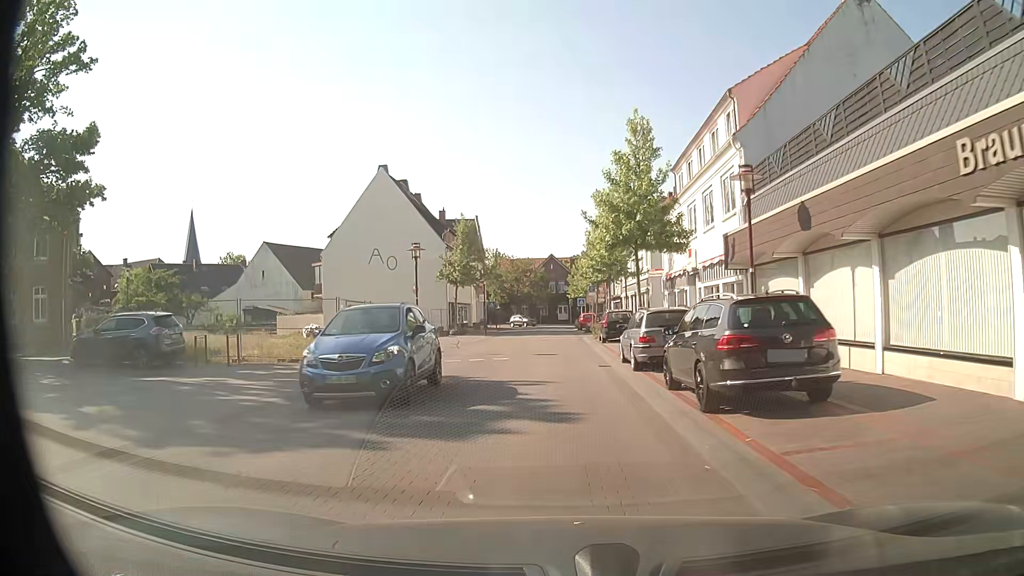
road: residential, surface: asphalt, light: Day
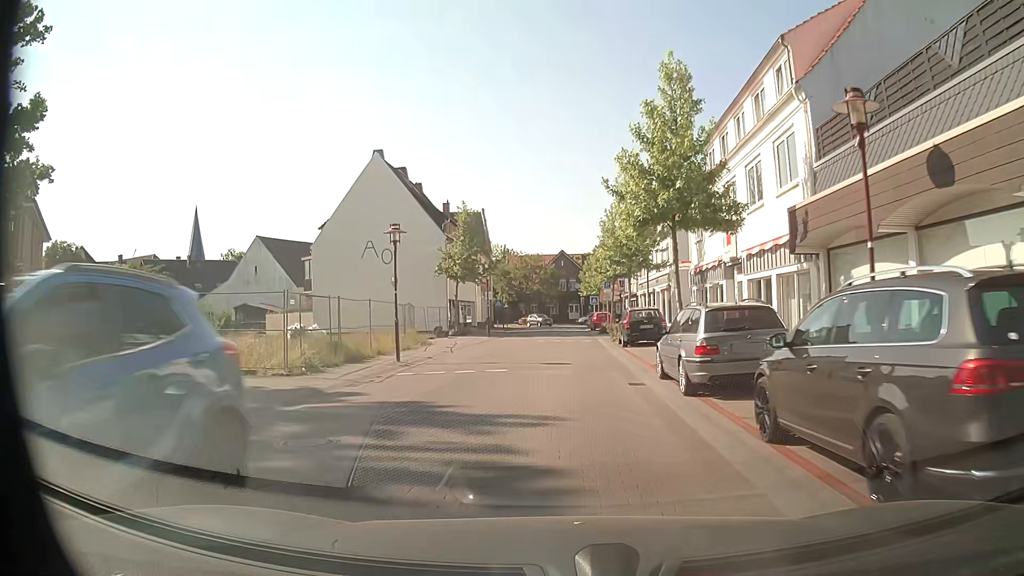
(-0.1, +4.9) m; -2°
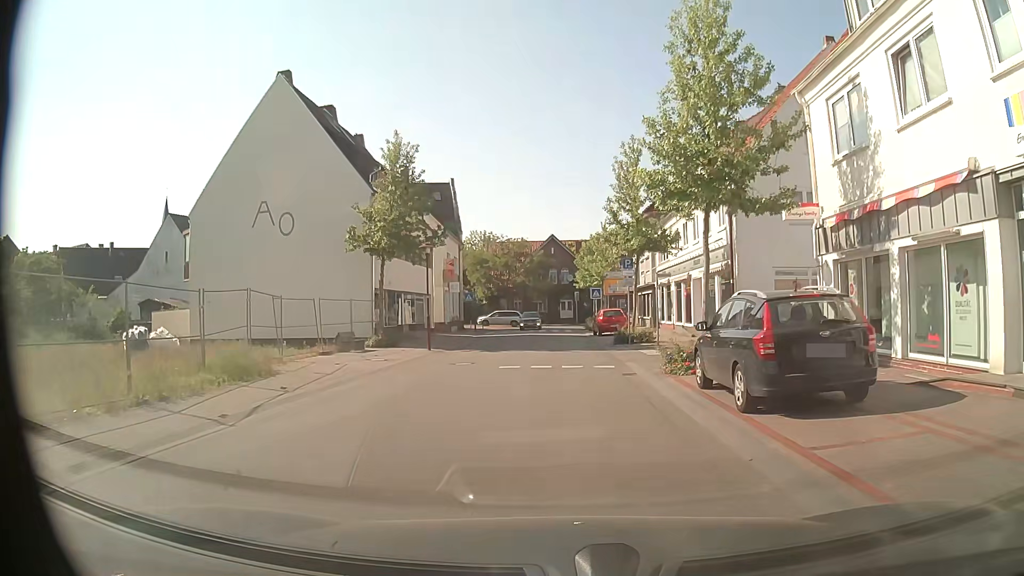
(+0.2, +17.5) m; 0°
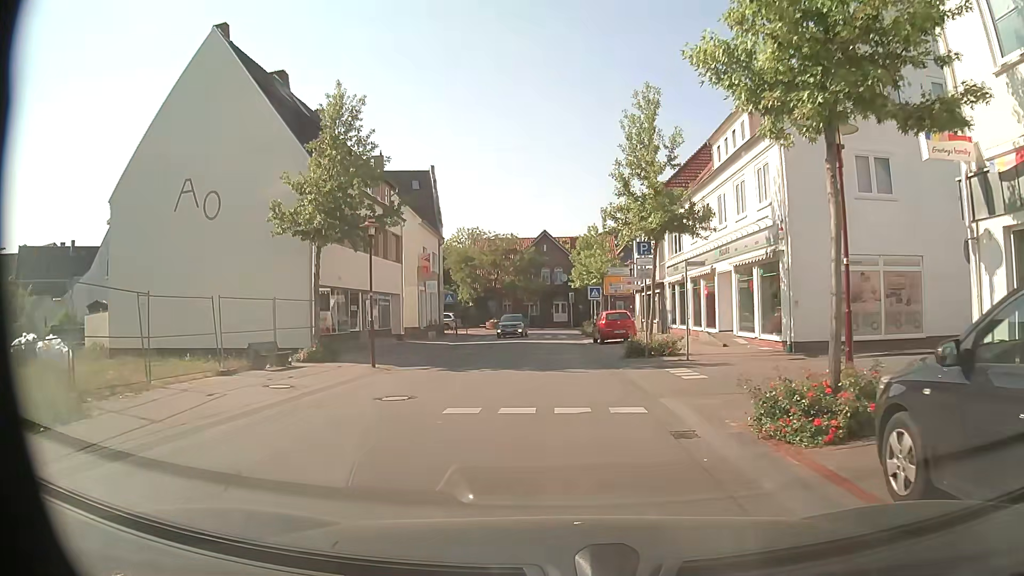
(+0.2, +7.0) m; +2°
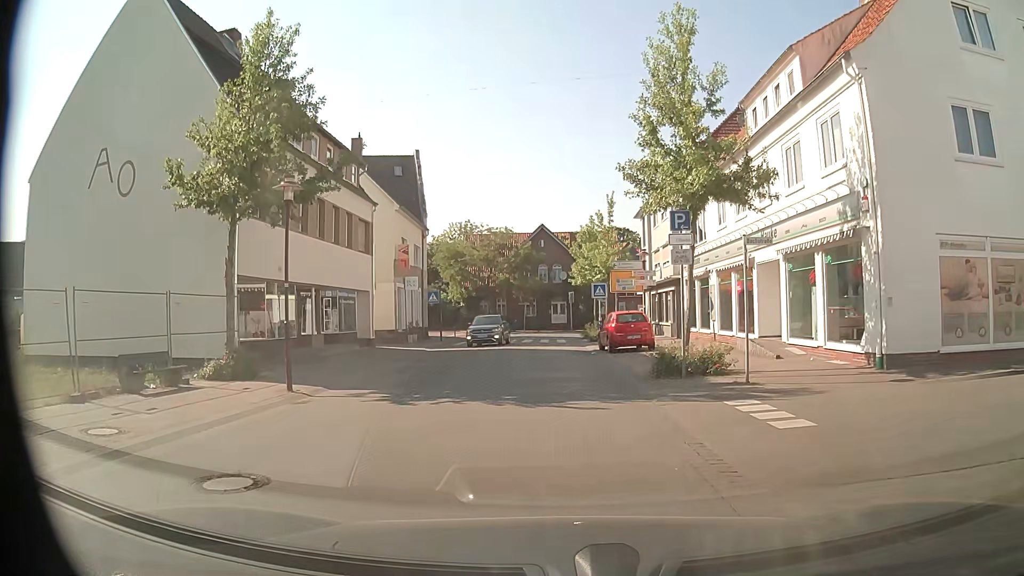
(0.0, +6.0) m; 0°
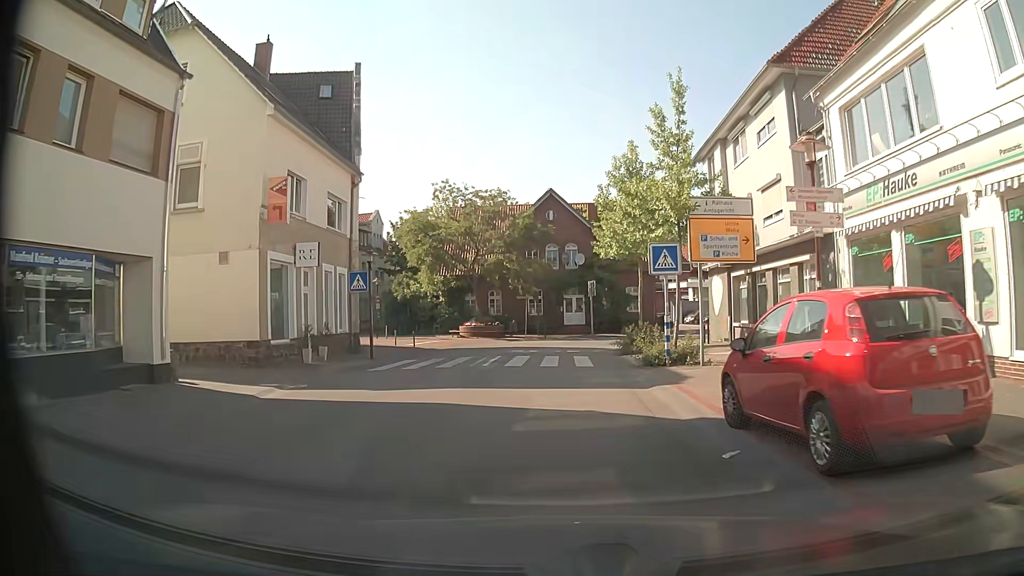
(-0.2, +19.5) m; -1°
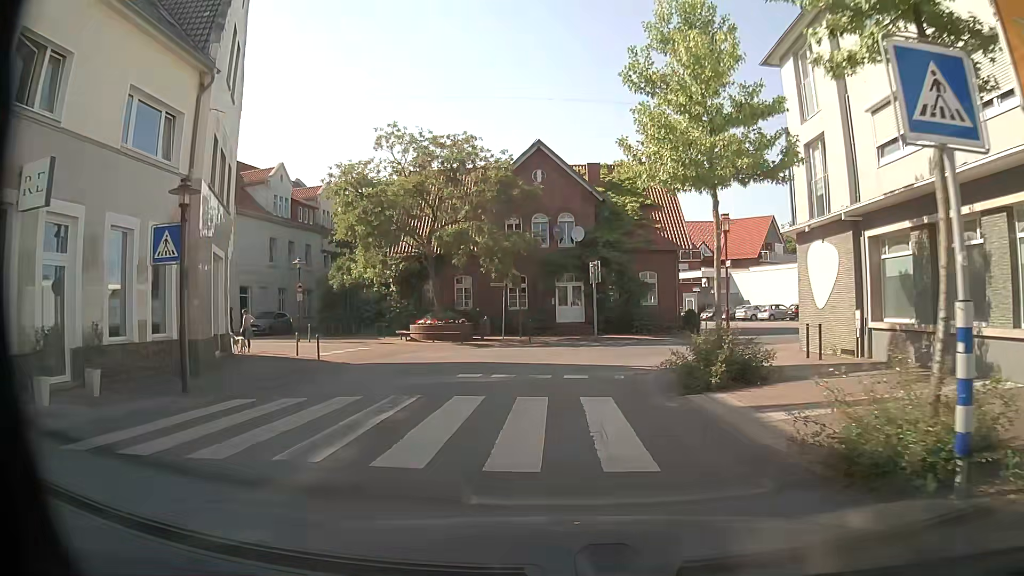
(0.0, +13.1) m; +1°
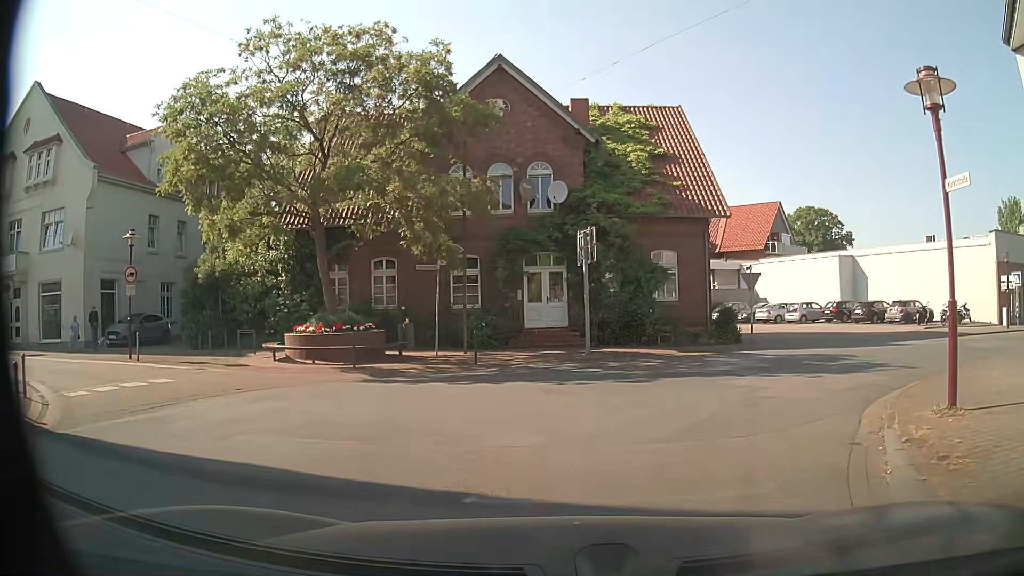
(0.0, +12.8) m; +3°
(-1, +10) (-9, +16) (-18, +18) (-28, +20) (-38, +22) (-48, +24) (-58, +26) (-67, +28) (-77, +30) (-87, +32) m
